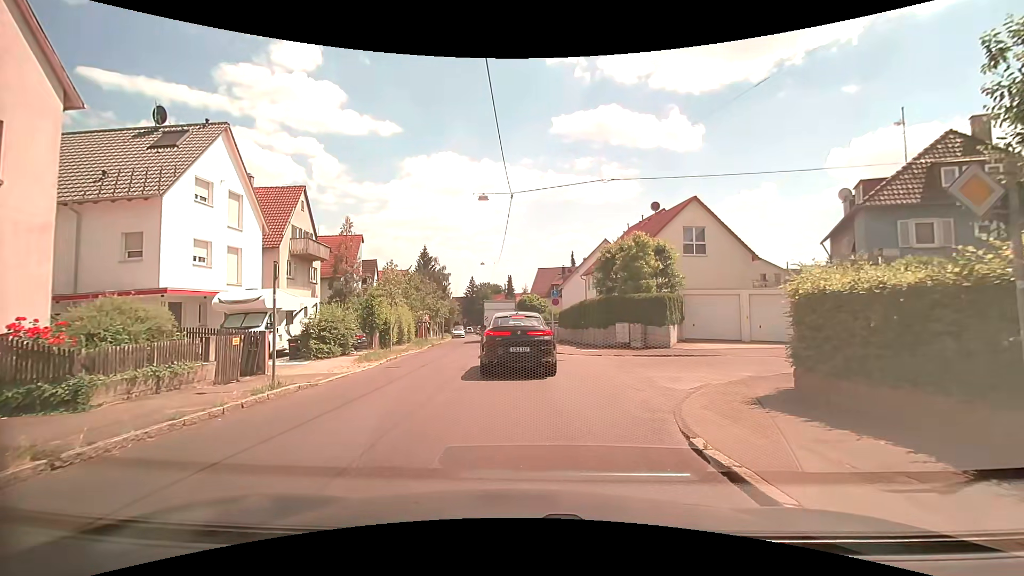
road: tertiary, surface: asphalt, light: Day
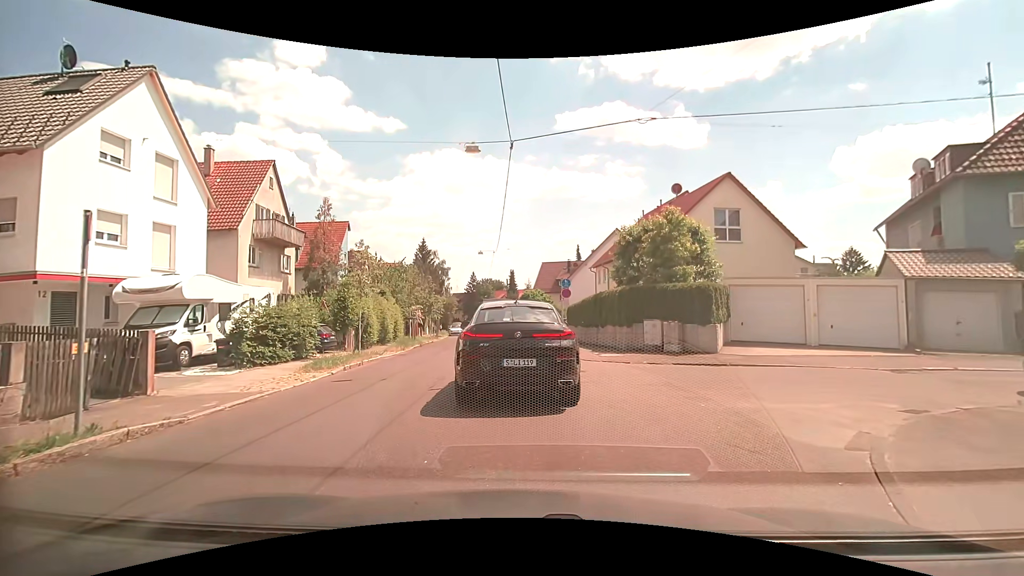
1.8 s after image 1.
(0.0, +5.1) m; -1°
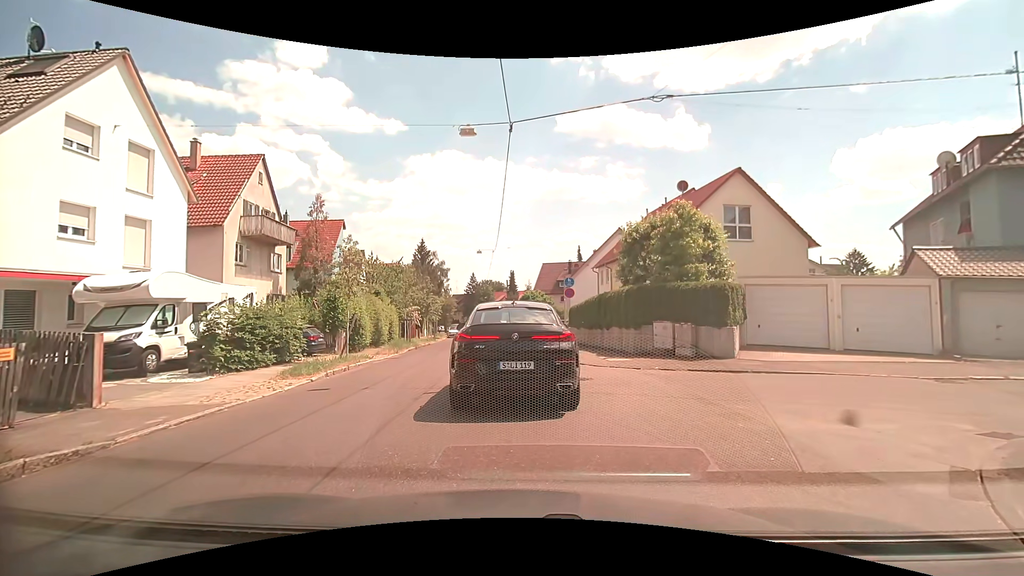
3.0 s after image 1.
(0.0, +1.3) m; +1°
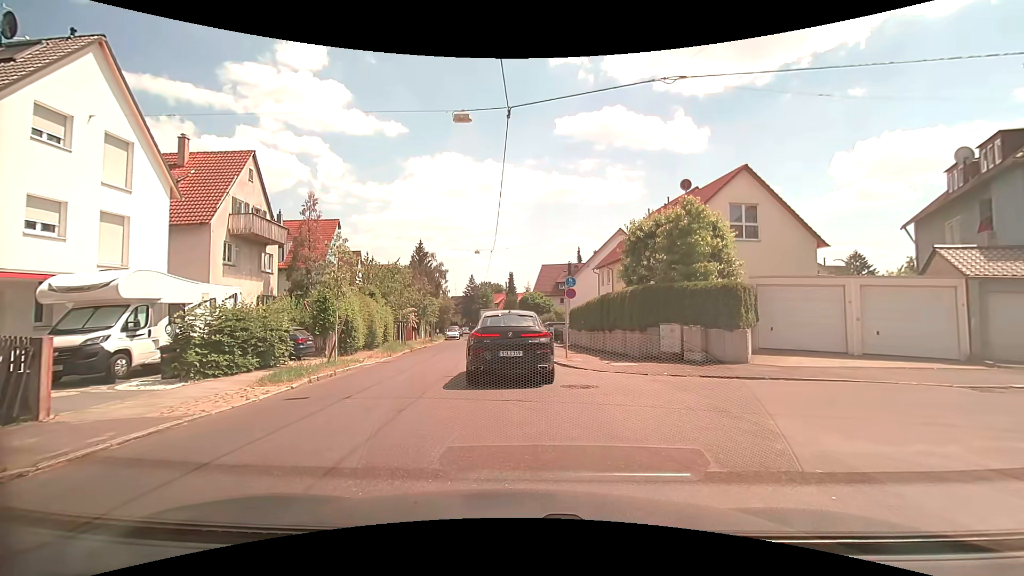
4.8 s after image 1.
(0.0, +1.1) m; 0°
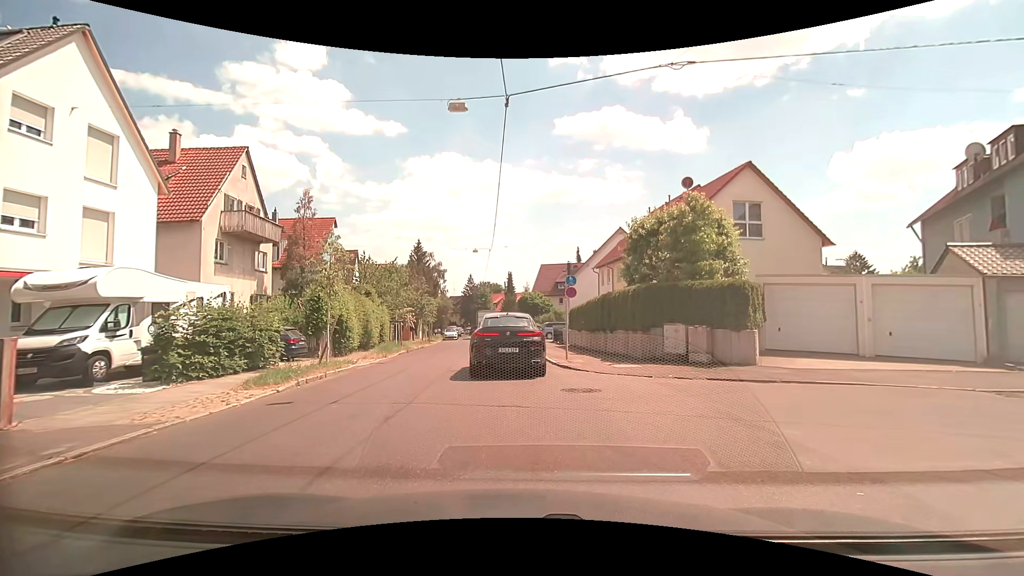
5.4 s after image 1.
(0.0, +0.6) m; 0°
